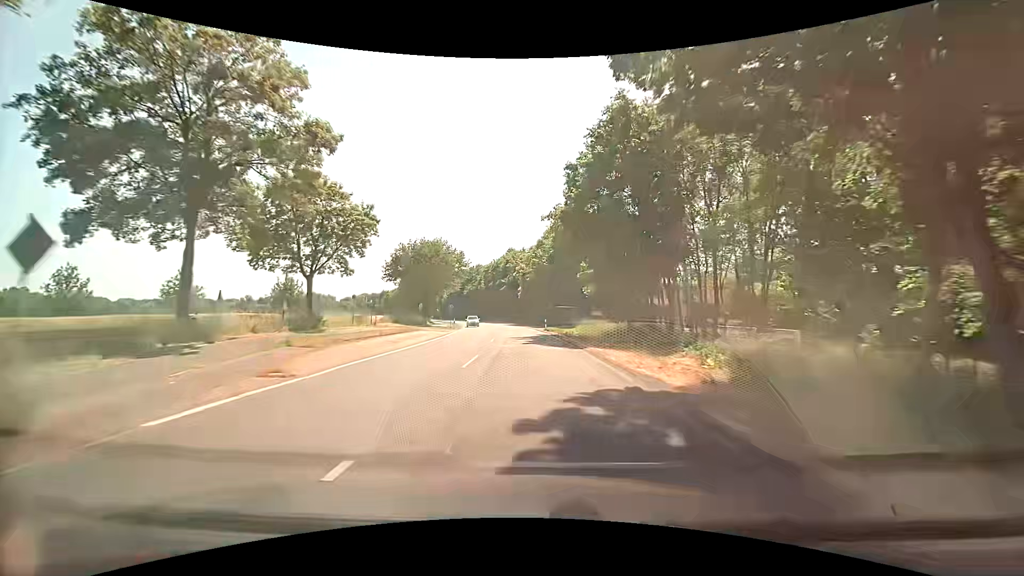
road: secondary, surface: asphalt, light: Day
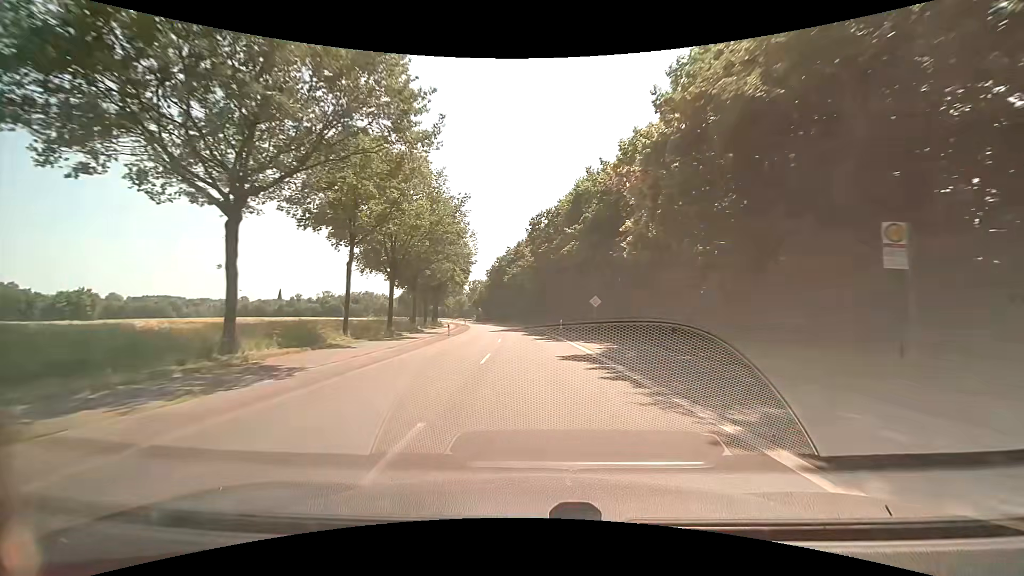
(-3.8, +59.1) m; -8°
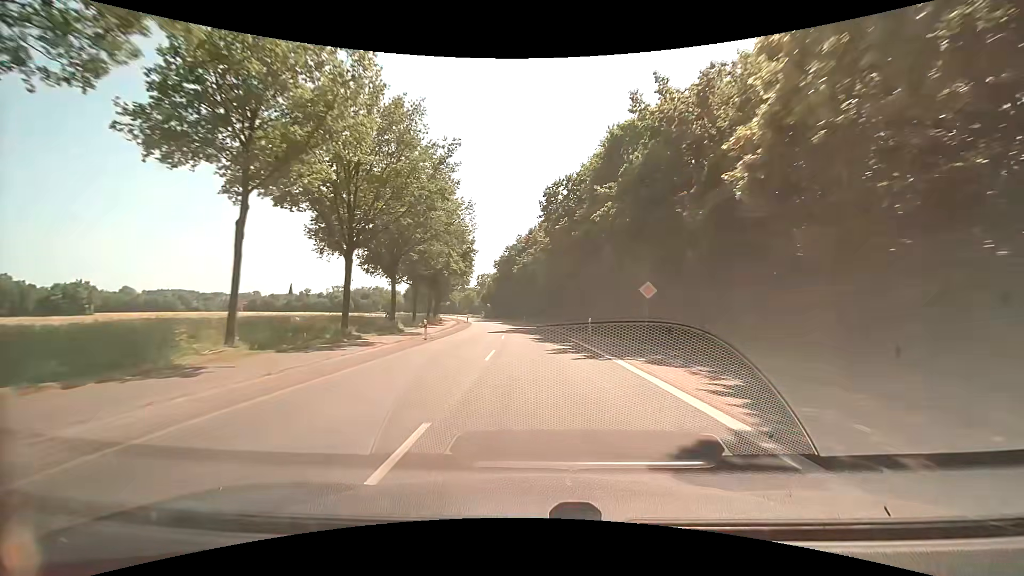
(-0.2, +12.4) m; -2°
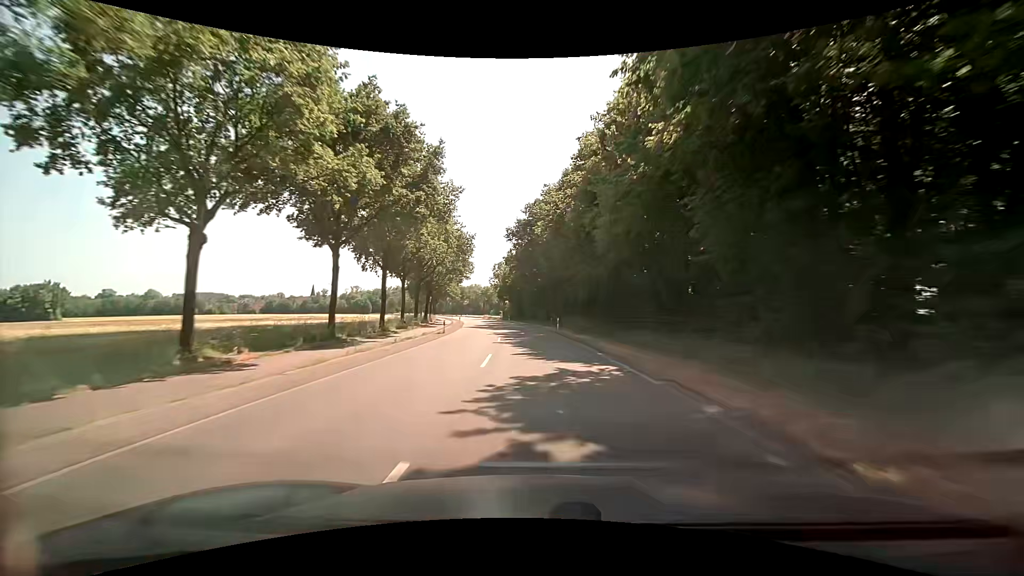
(-1.0, +38.0) m; -3°
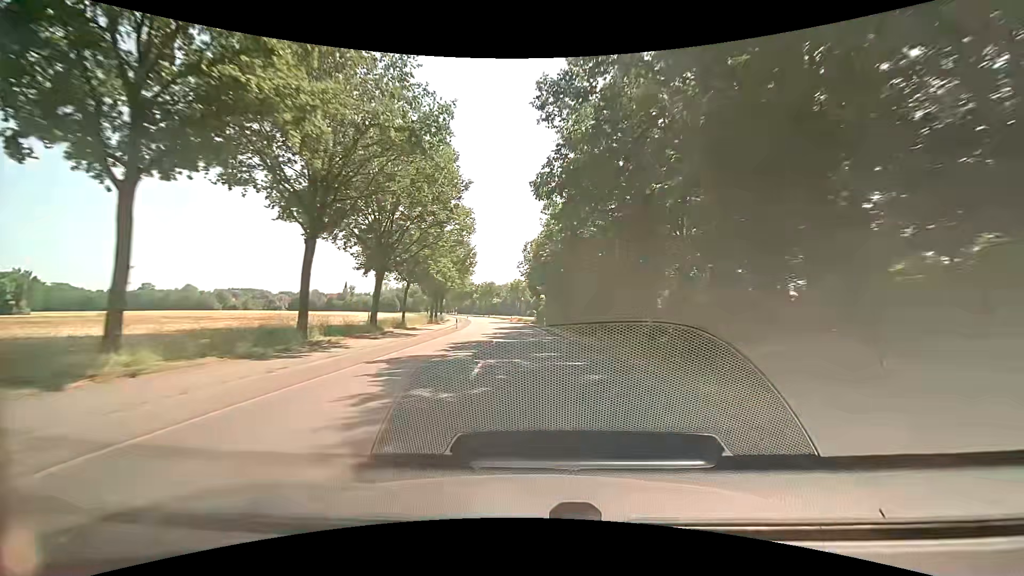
(-1.8, +39.2) m; -5°
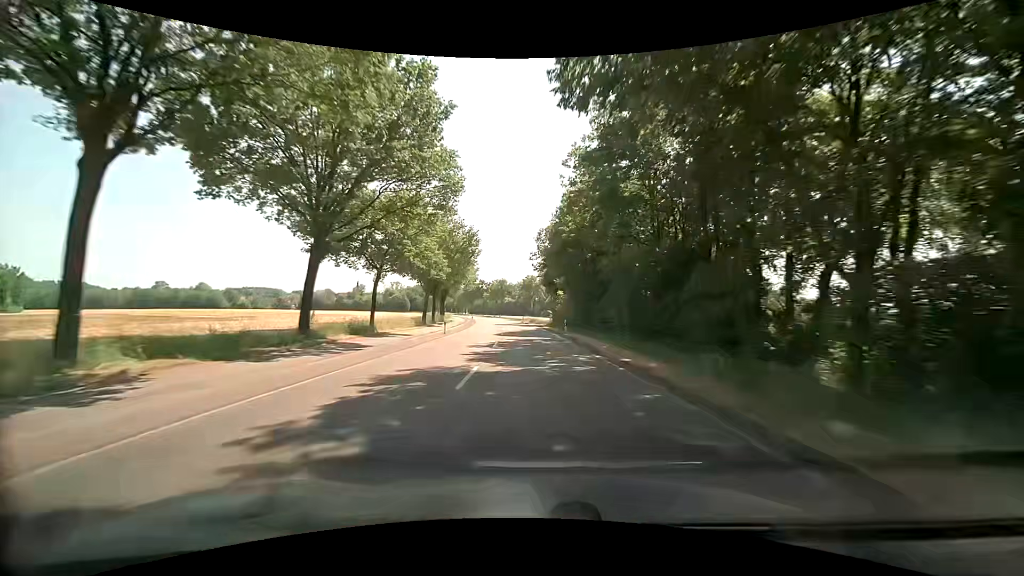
(-0.2, +13.3) m; -2°
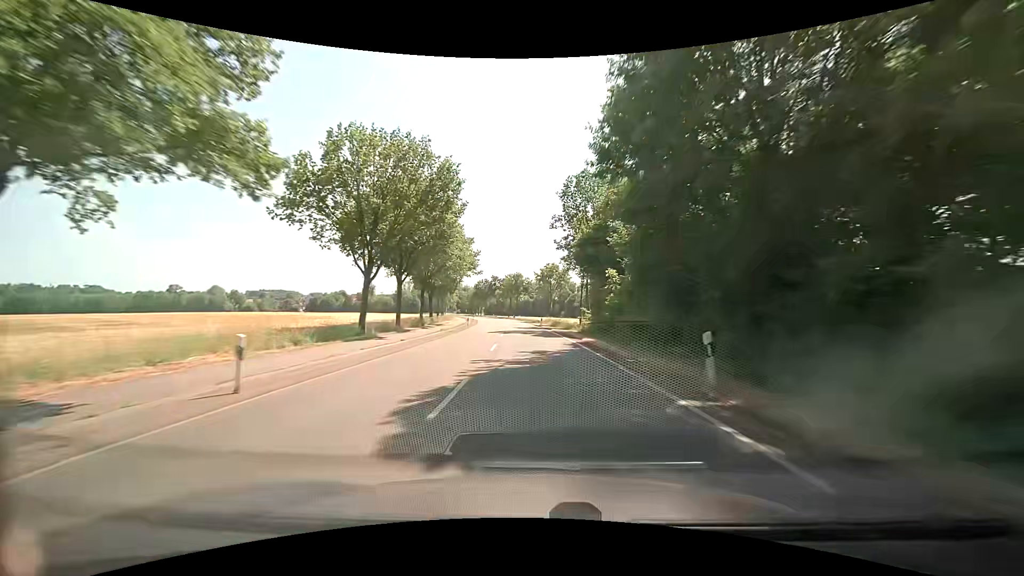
(-0.4, +27.0) m; -2°
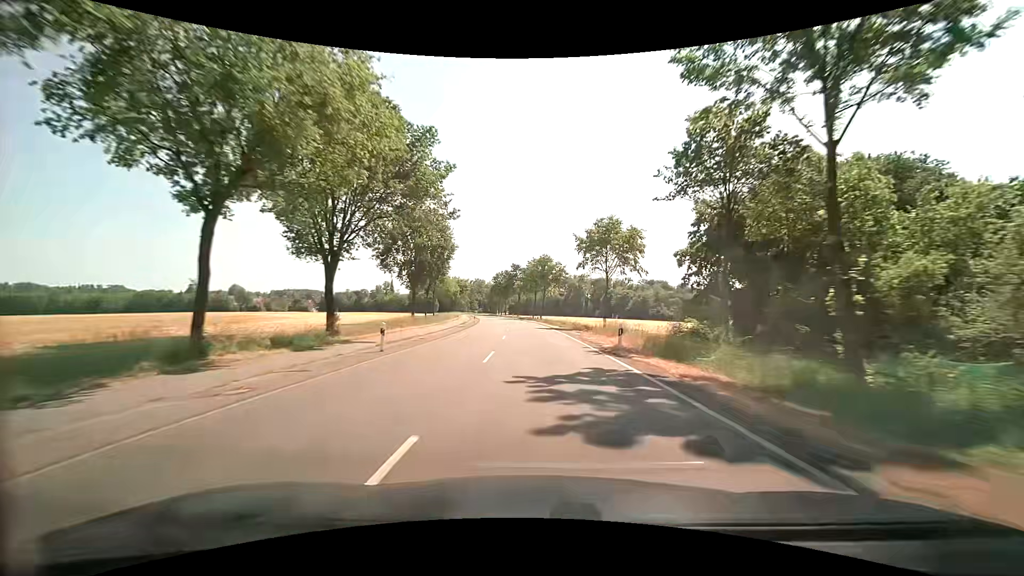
(-0.8, +41.3) m; -2°
(0, +10) (0, +20) (-1, +30) (-1, +40) (-2, +50) (-3, +60) (-4, +70) (-5, +80) (-6, +90) (-7, +100) m
